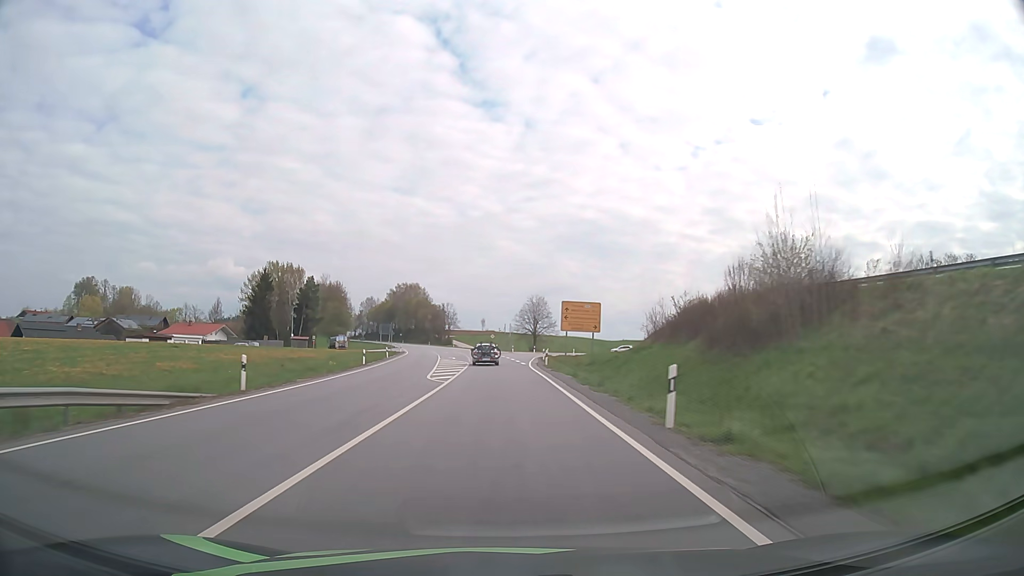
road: primary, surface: asphalt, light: Day
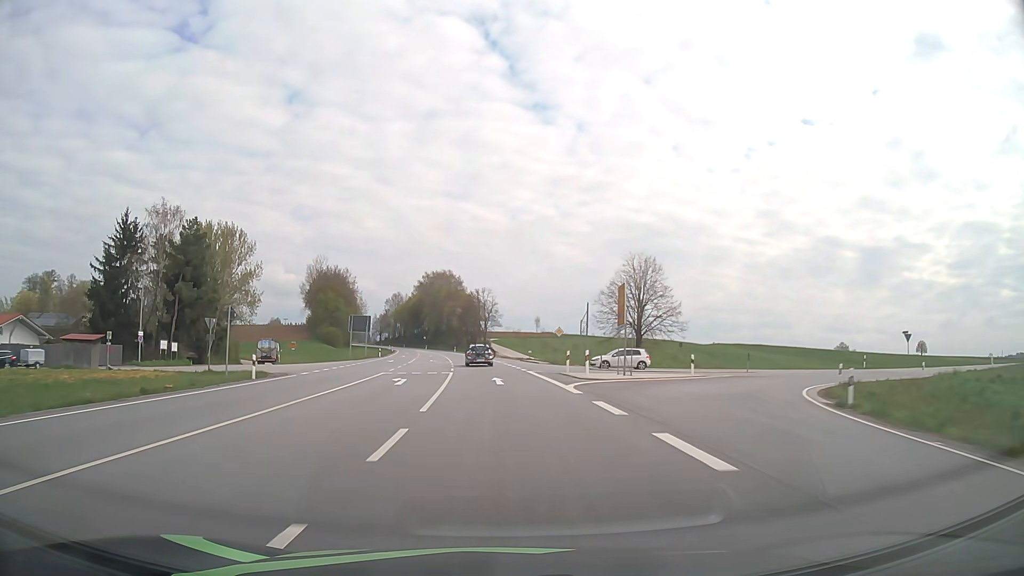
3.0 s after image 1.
(-2.4, +70.7) m; -4°
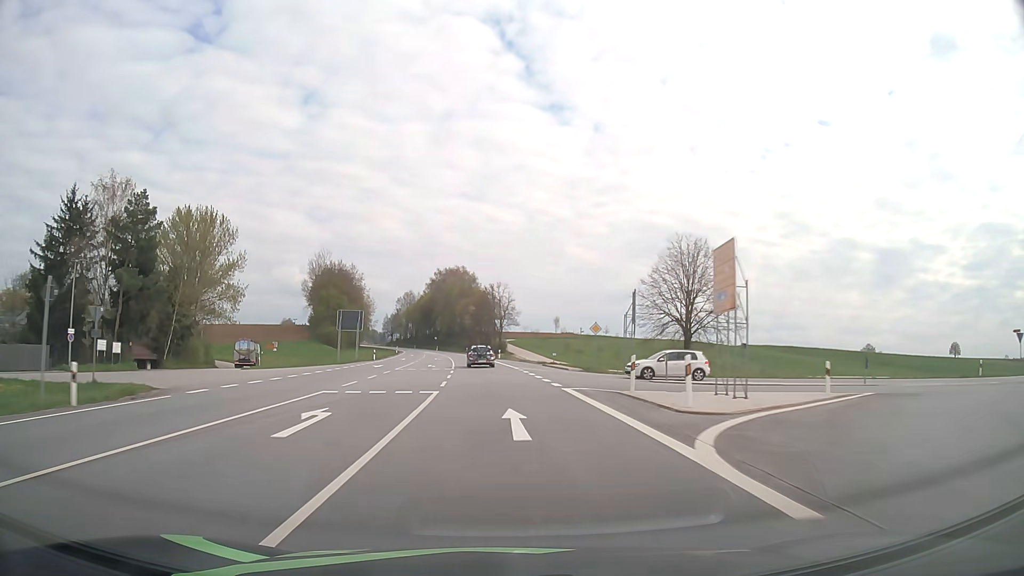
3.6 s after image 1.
(-0.2, +14.1) m; -1°
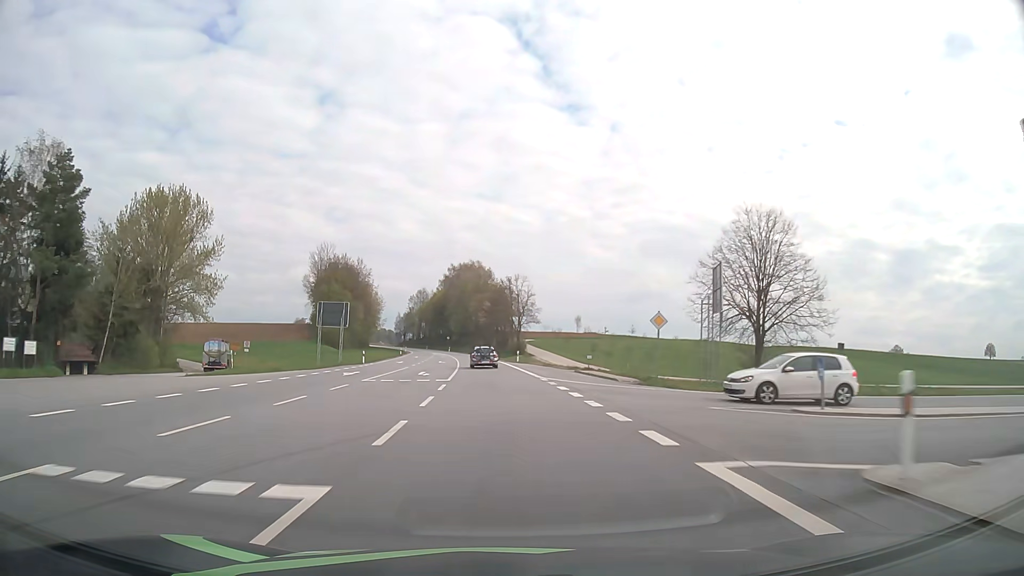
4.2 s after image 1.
(-0.2, +14.1) m; -1°
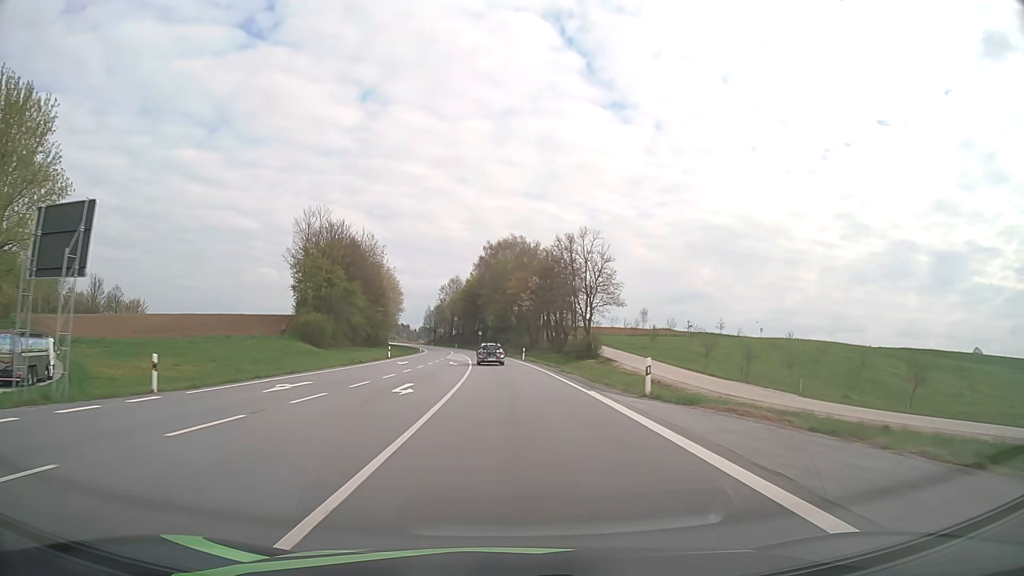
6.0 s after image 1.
(-1.5, +42.3) m; -4°
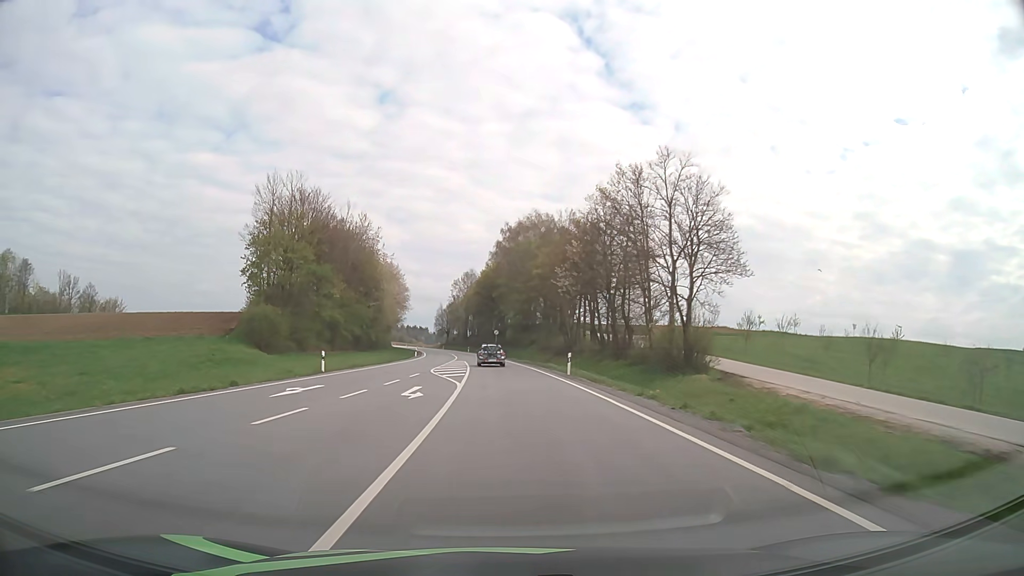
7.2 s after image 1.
(-0.5, +28.3) m; -2°
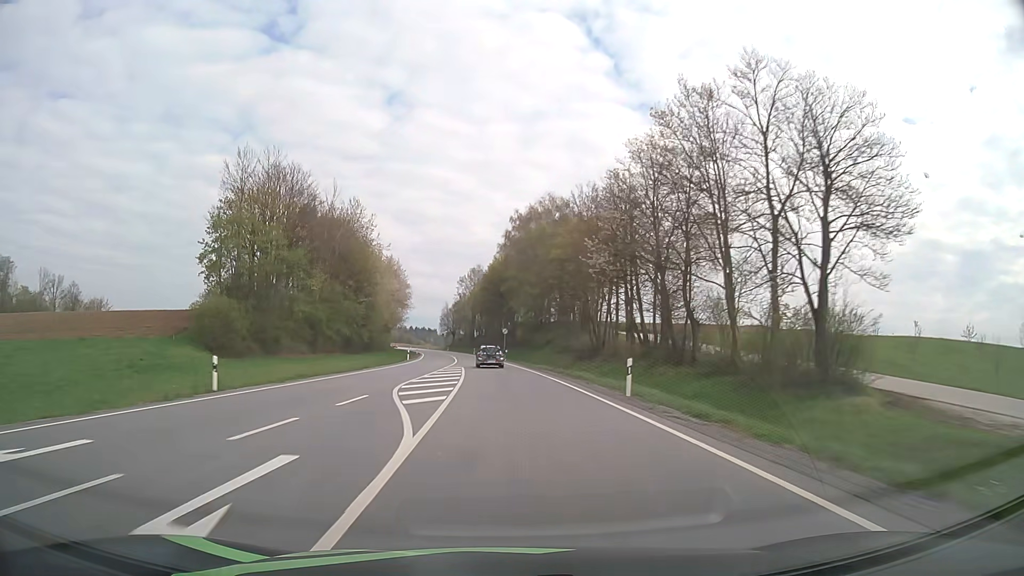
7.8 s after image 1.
(-0.1, +14.1) m; -1°
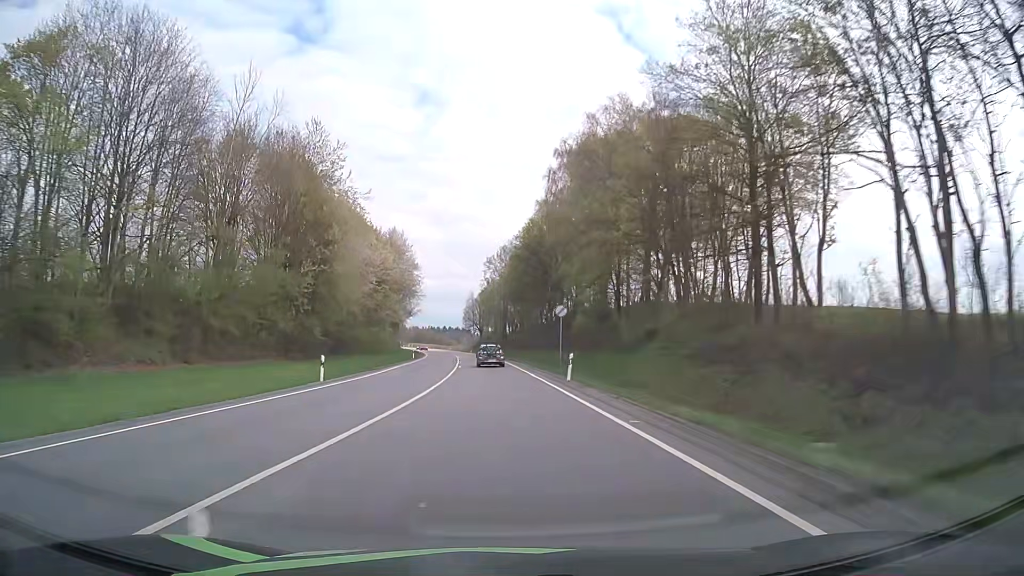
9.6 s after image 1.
(-1.1, +42.1) m; -3°
(0, +10) (0, +20) (-1, +30) (-1, +40) (-2, +50) (-2, +60) (-3, +70) (-4, +80) (-5, +90) (-6, +100) m
